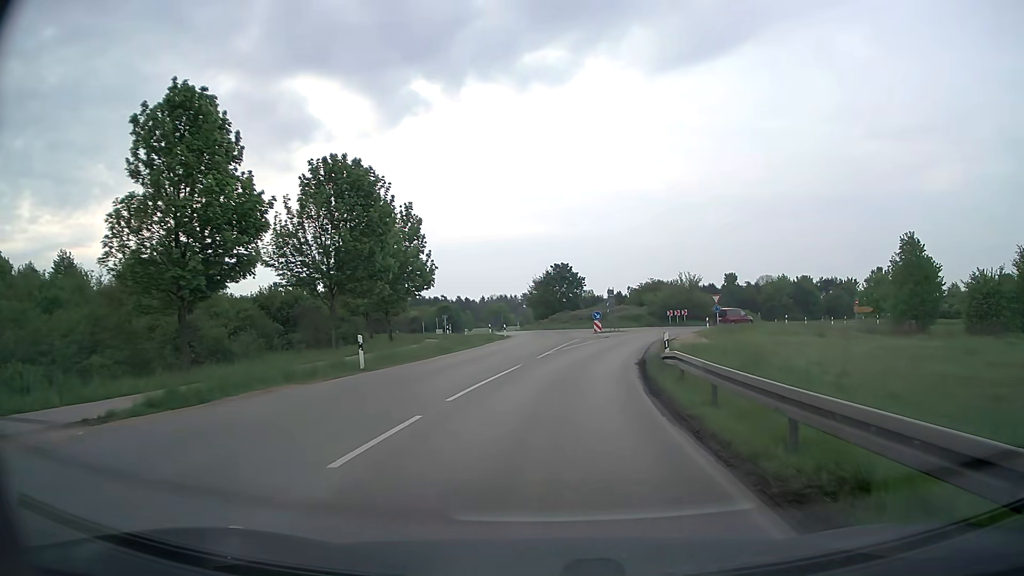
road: secondary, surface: asphalt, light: Day
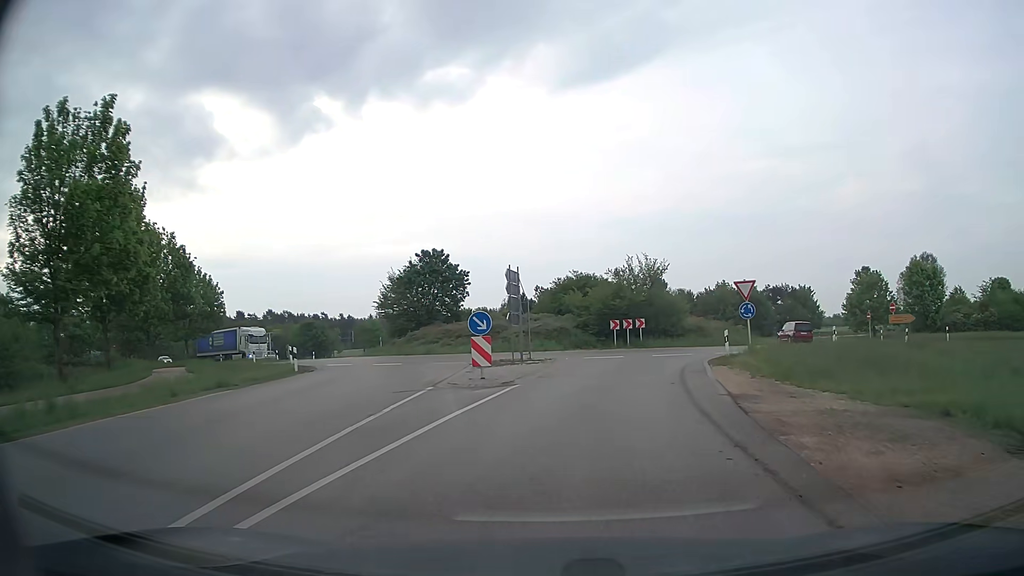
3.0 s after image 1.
(+2.2, +29.1) m; +9°
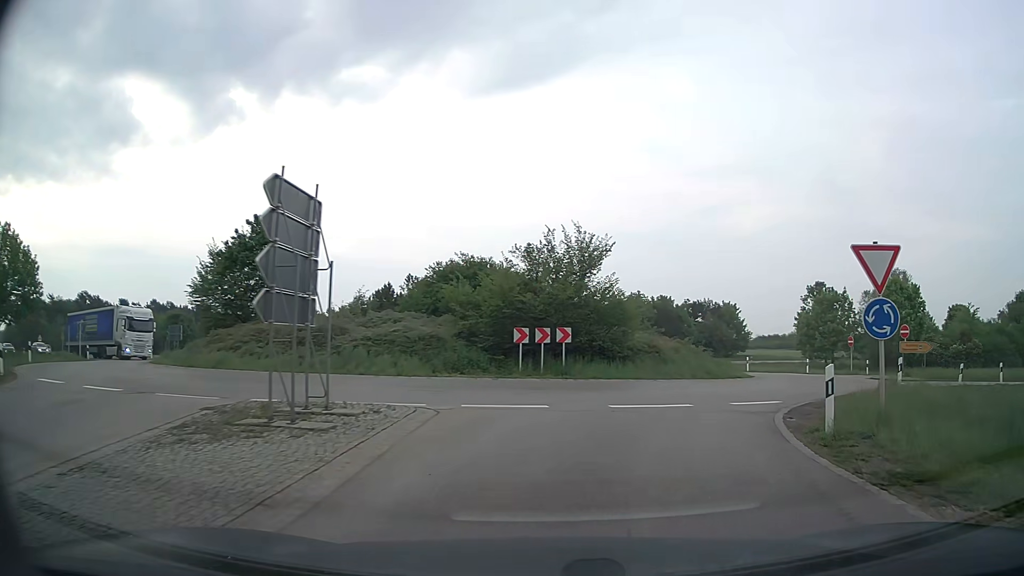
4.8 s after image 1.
(+0.8, +15.6) m; +8°
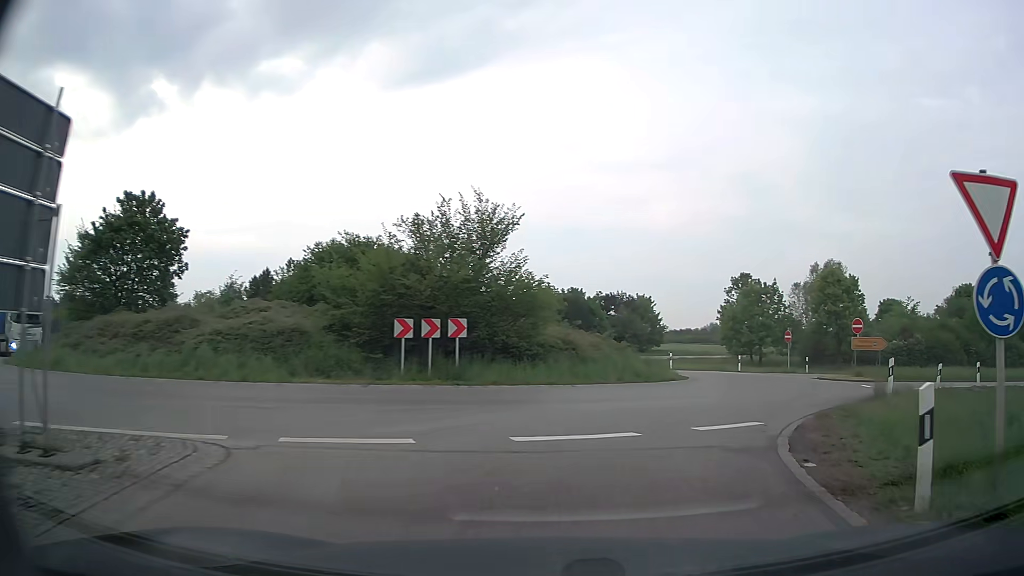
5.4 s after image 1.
(+0.4, +4.8) m; +10°
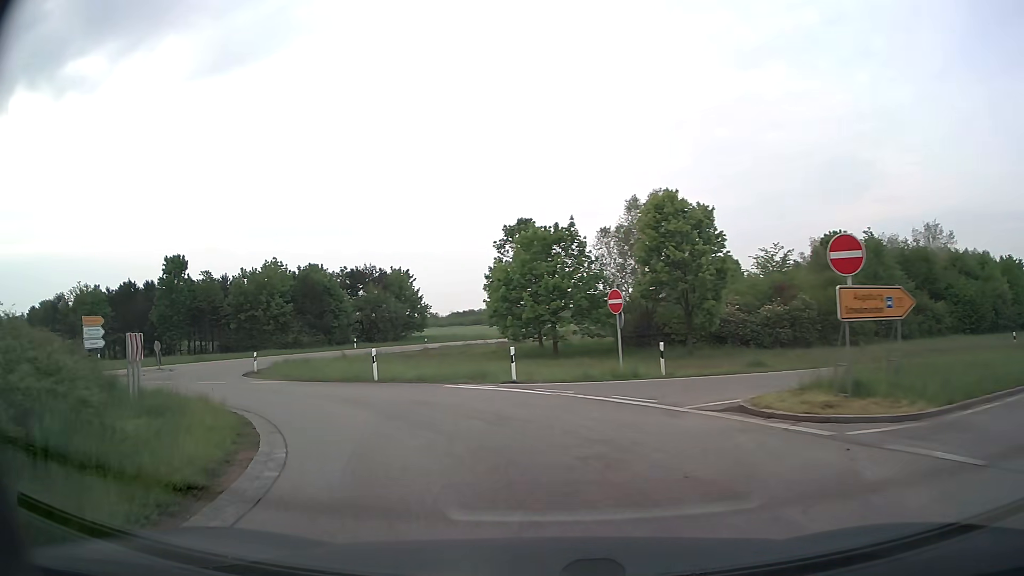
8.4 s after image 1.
(+6.1, +22.1) m; +17°
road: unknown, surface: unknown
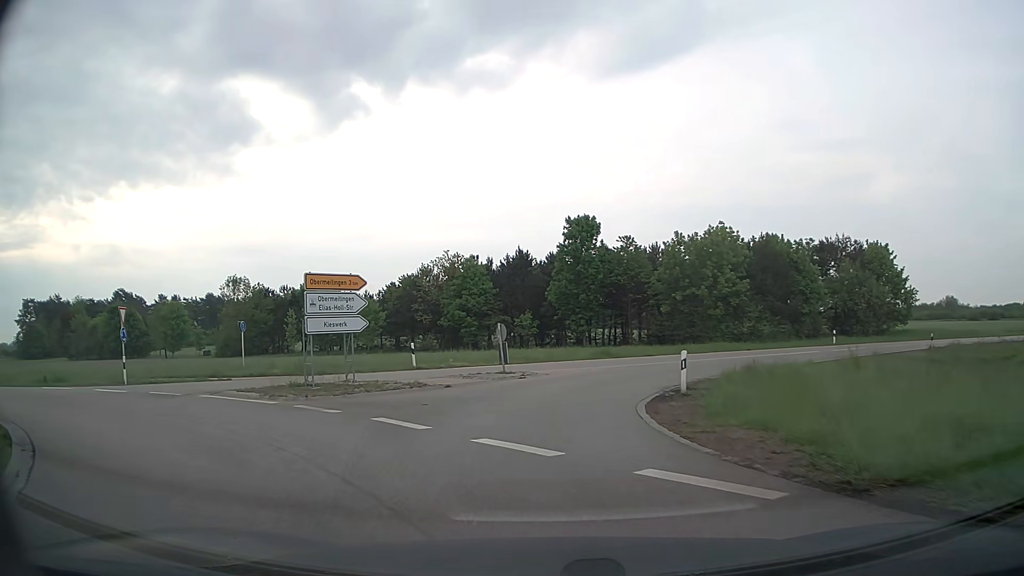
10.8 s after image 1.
(-6.5, +17.4) m; -38°
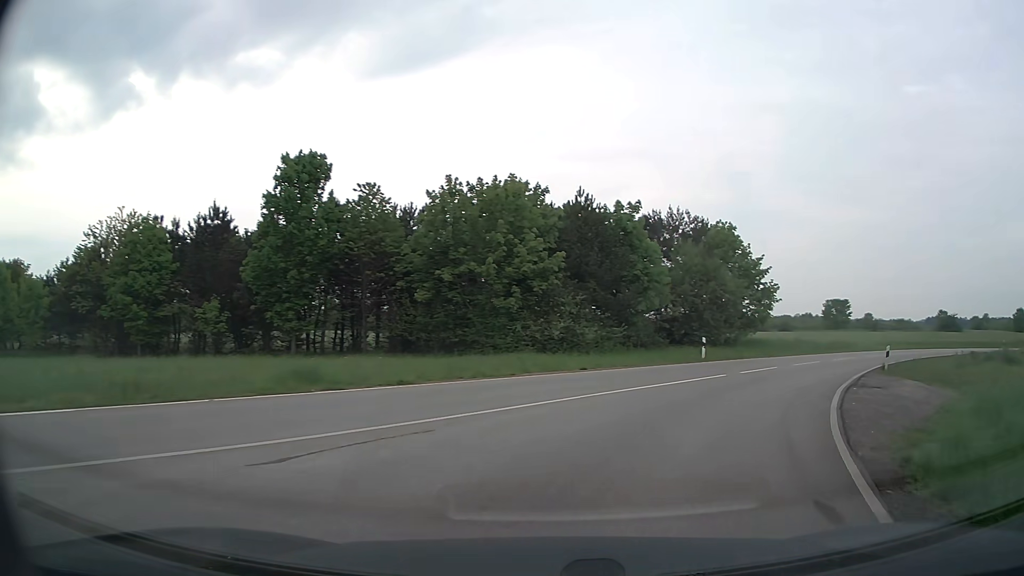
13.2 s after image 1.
(+1.9, +19.7) m; +21°
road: secondary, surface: asphalt
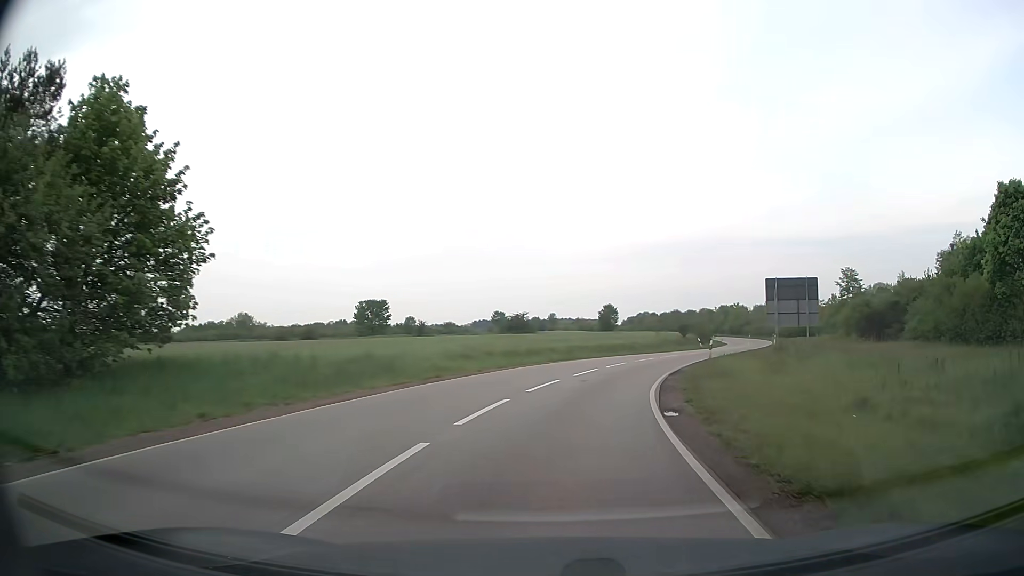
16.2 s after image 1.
(+12.9, +27.4) m; +41°
(0, +10) (+2, +20) (+4, +30) (+8, +39) (+12, +48) (+16, +57) (+20, +66) (+24, +76) (+27, +85) (+30, +95) m
